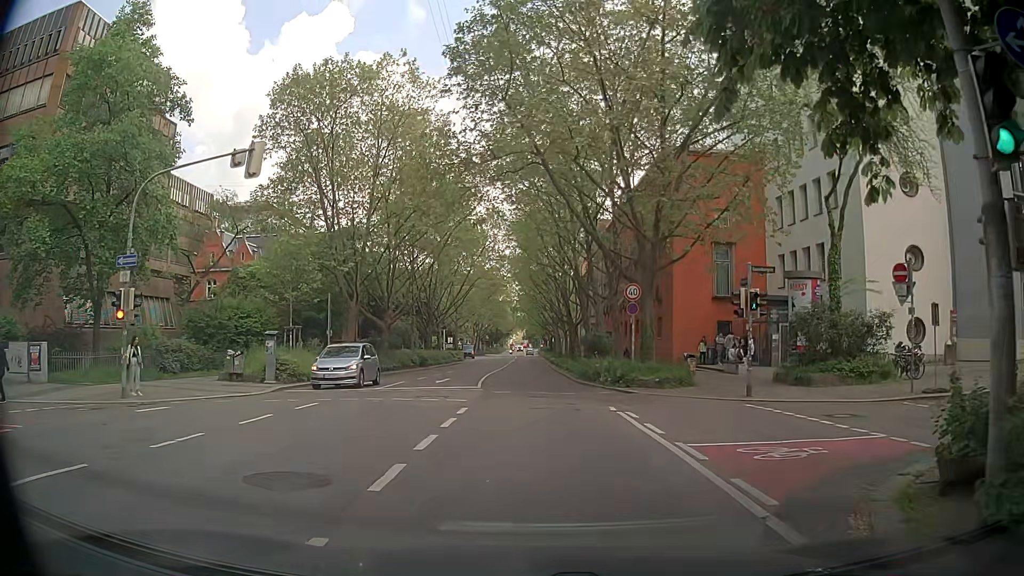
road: secondary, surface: asphalt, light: Day
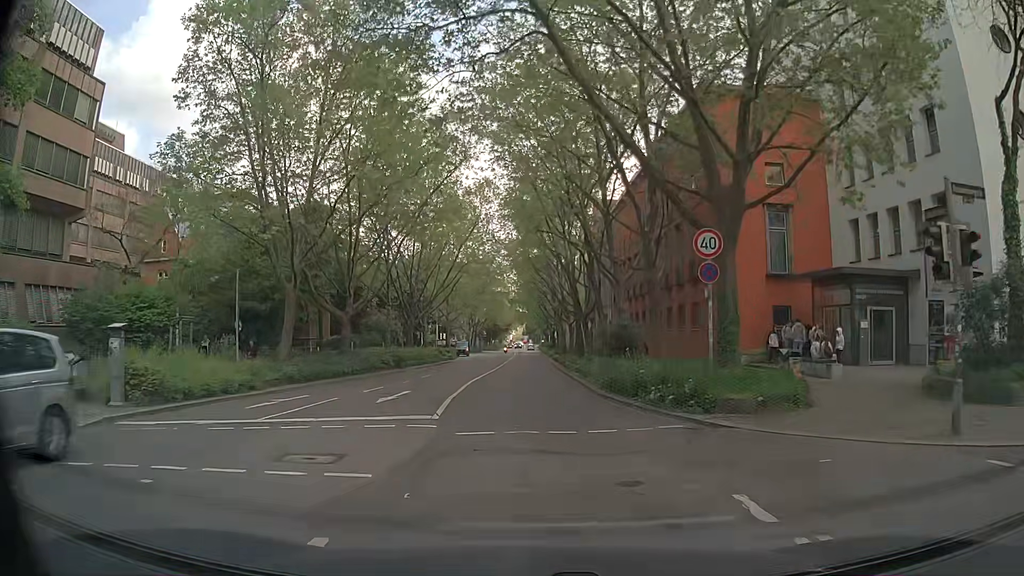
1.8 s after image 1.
(+0.2, +10.7) m; +1°
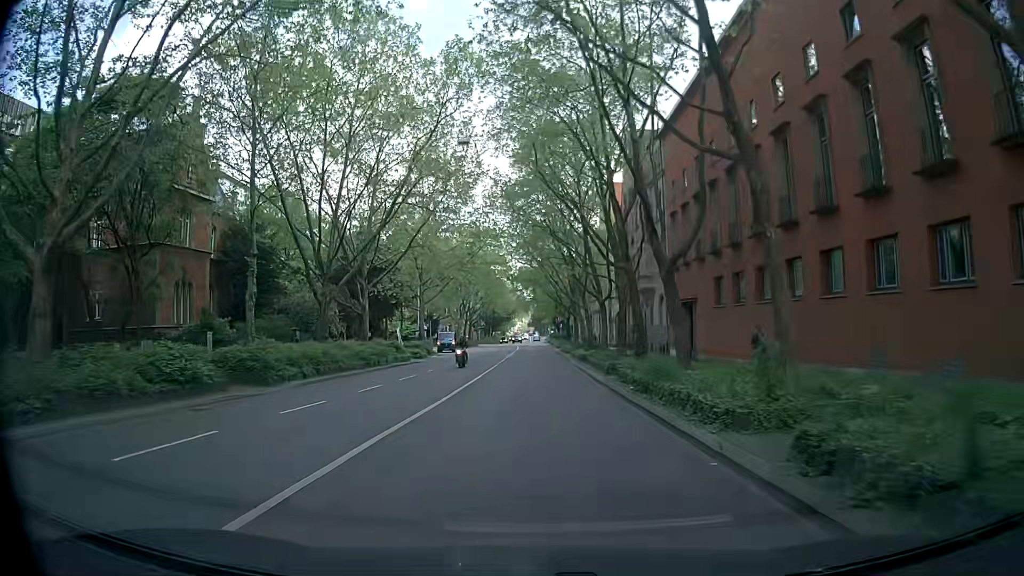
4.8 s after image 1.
(-0.2, +27.1) m; -1°
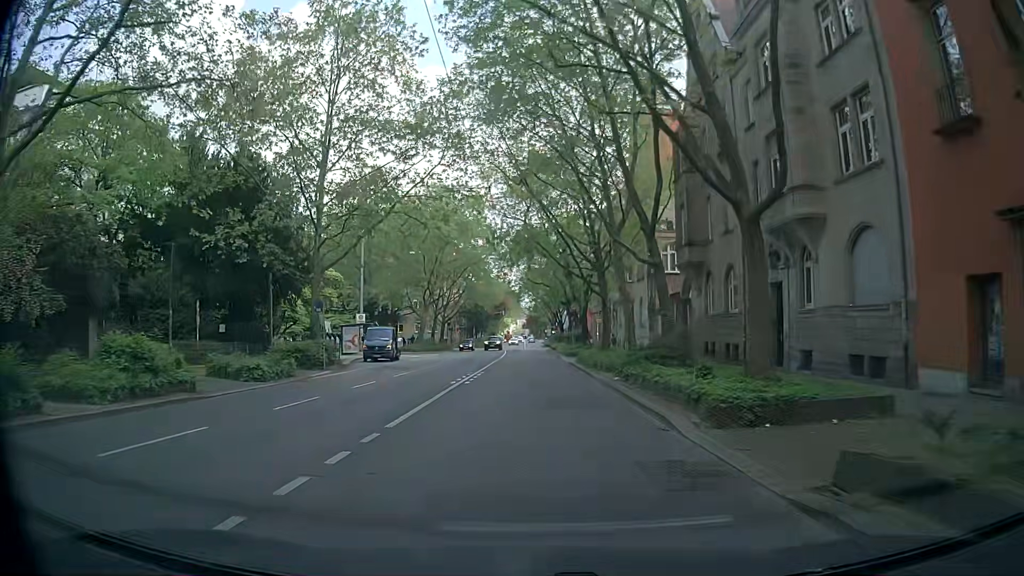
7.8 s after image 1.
(+0.1, +31.2) m; 0°
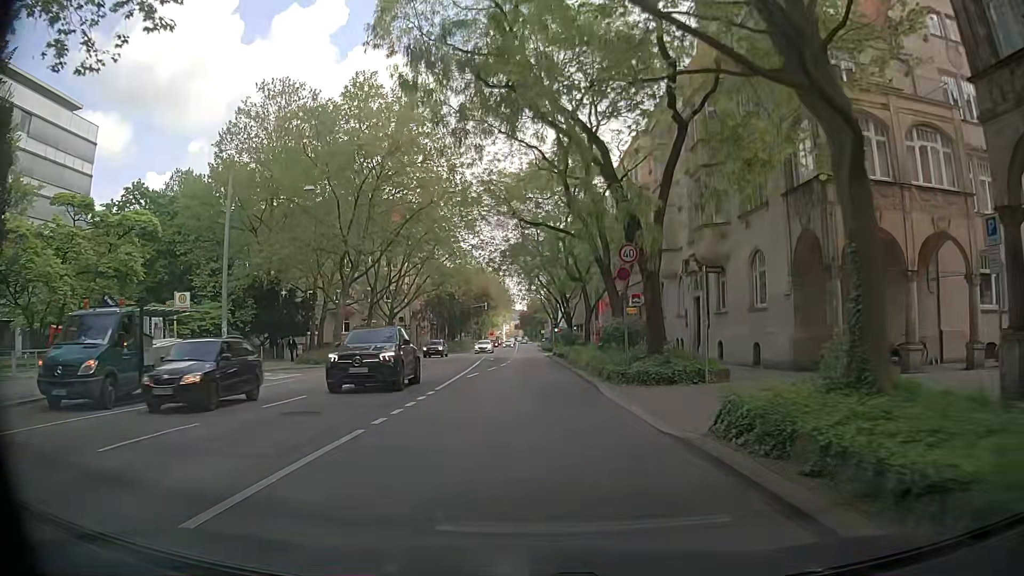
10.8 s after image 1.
(+0.5, +30.2) m; +1°
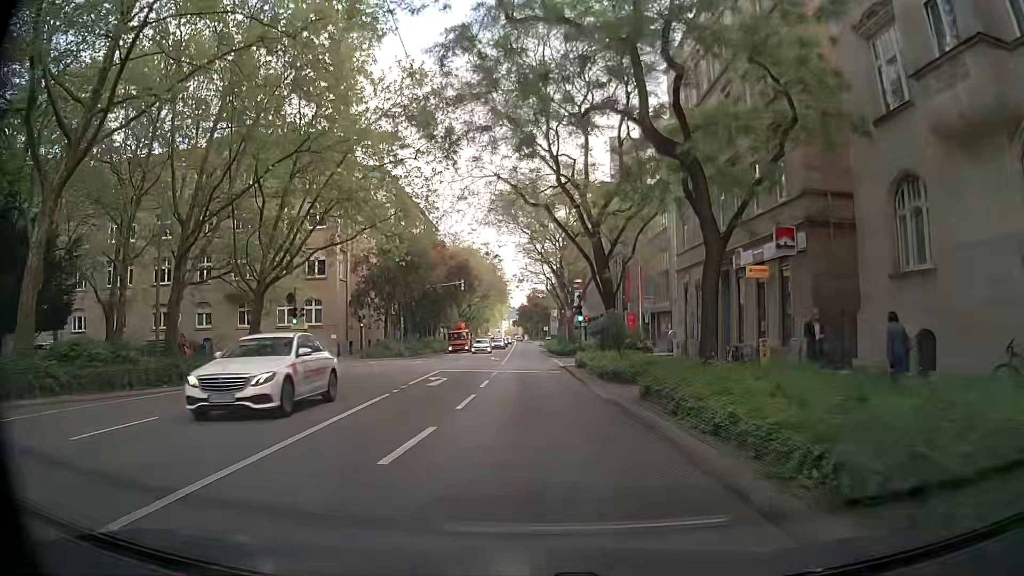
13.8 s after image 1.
(-0.1, +29.7) m; -1°
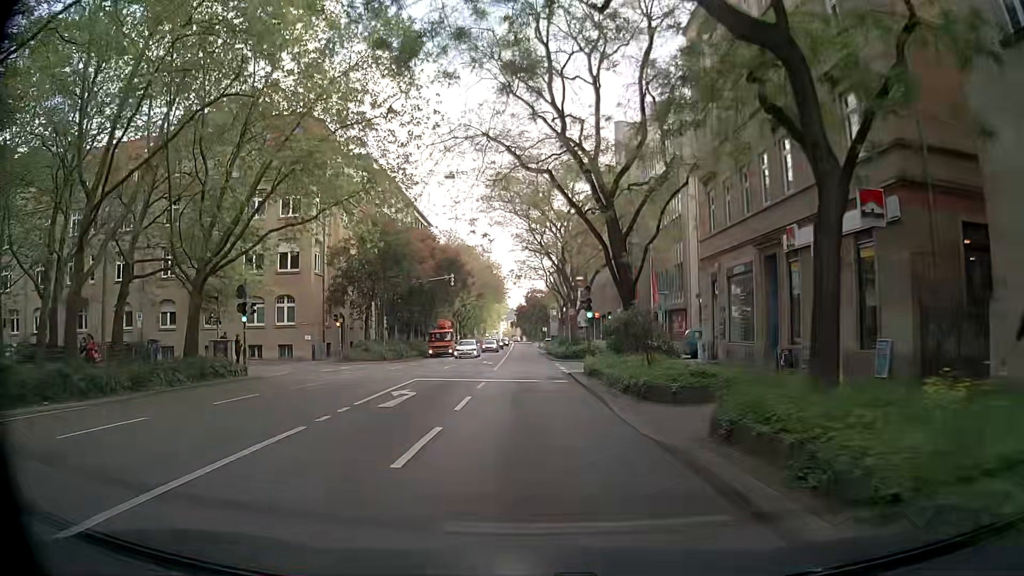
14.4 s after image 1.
(+0.1, +5.9) m; 0°
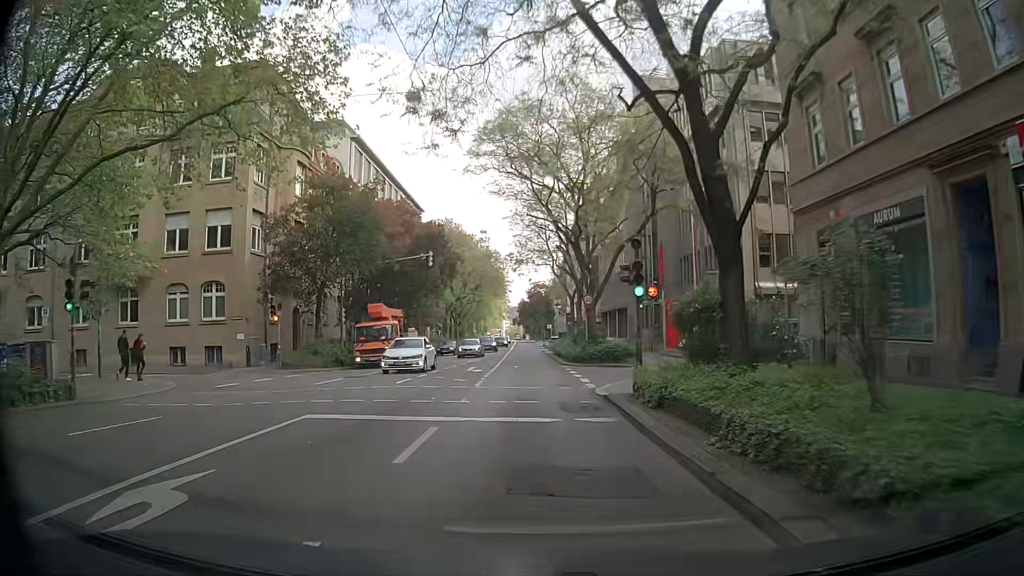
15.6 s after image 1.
(0.0, +11.8) m; 0°
(0, +10) (0, +20) (0, +30) (0, +40) (0, +50) (0, +60) (0, +70) (0, +80) (0, +90) (0, +100) m
